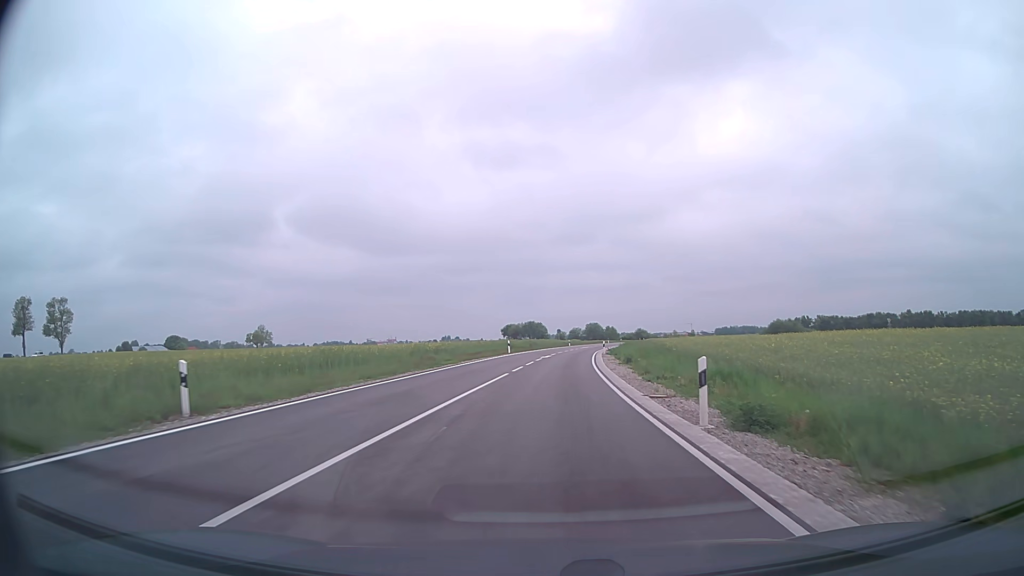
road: secondary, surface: asphalt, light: Day
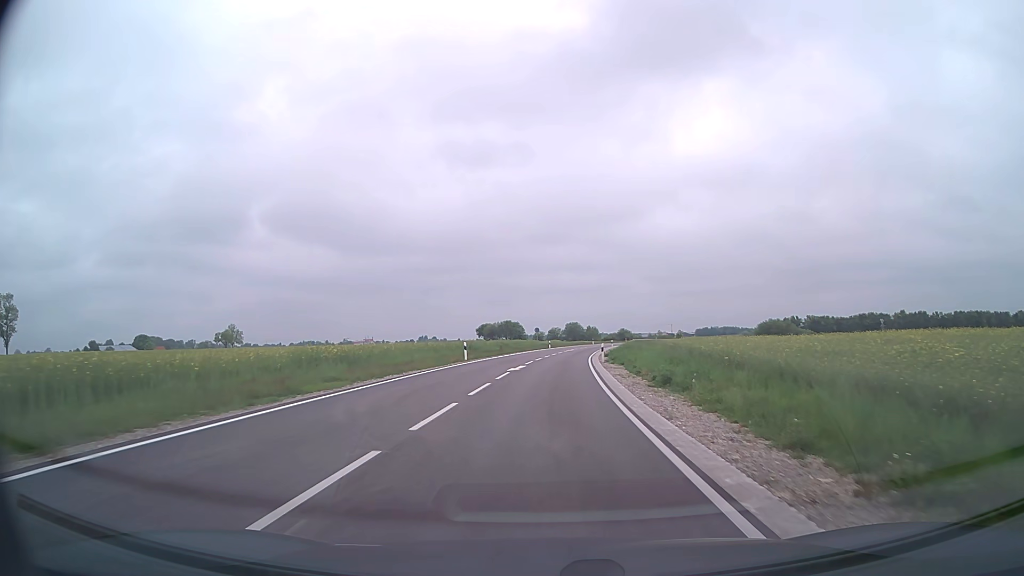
(+0.3, +17.3) m; +2°
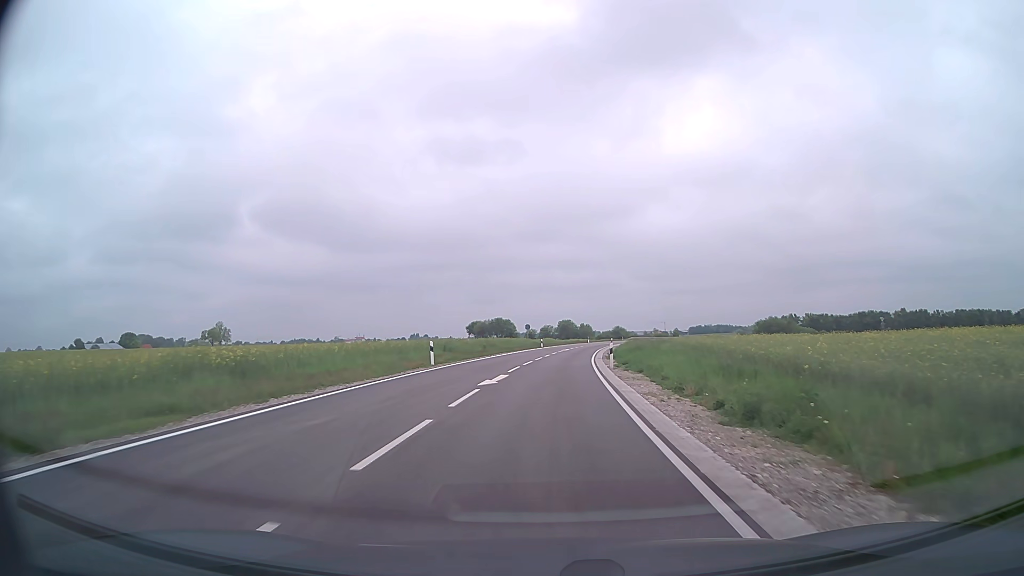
(+0.1, +9.2) m; +1°
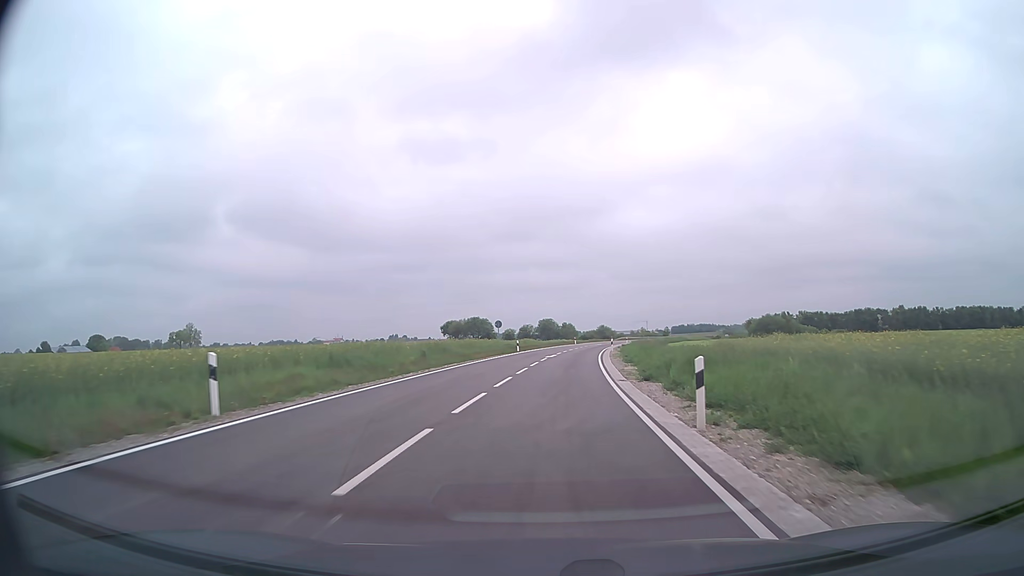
(+0.2, +19.3) m; +2°
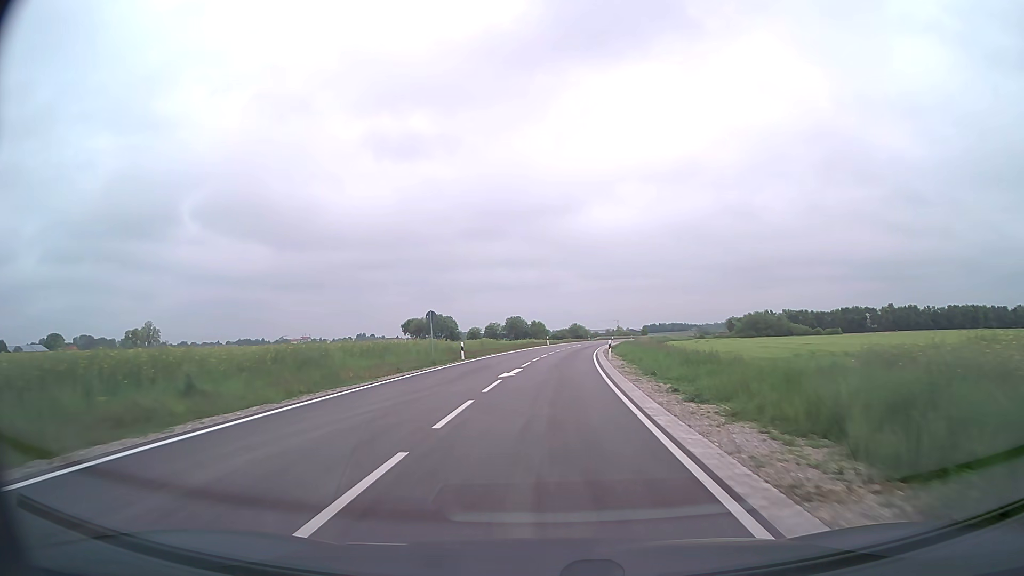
(+0.4, +20.1) m; +3°
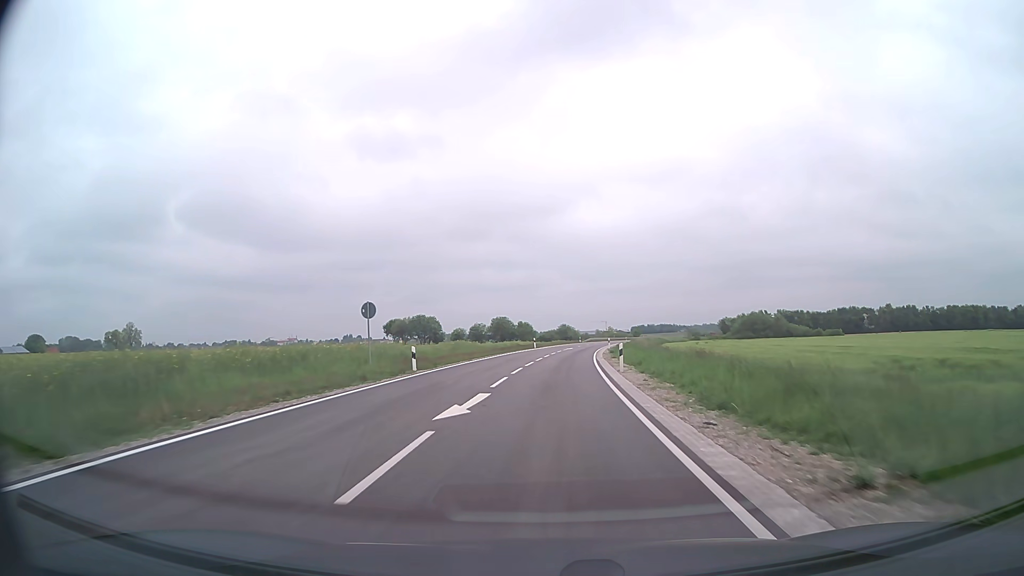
(+0.1, +10.4) m; +1°
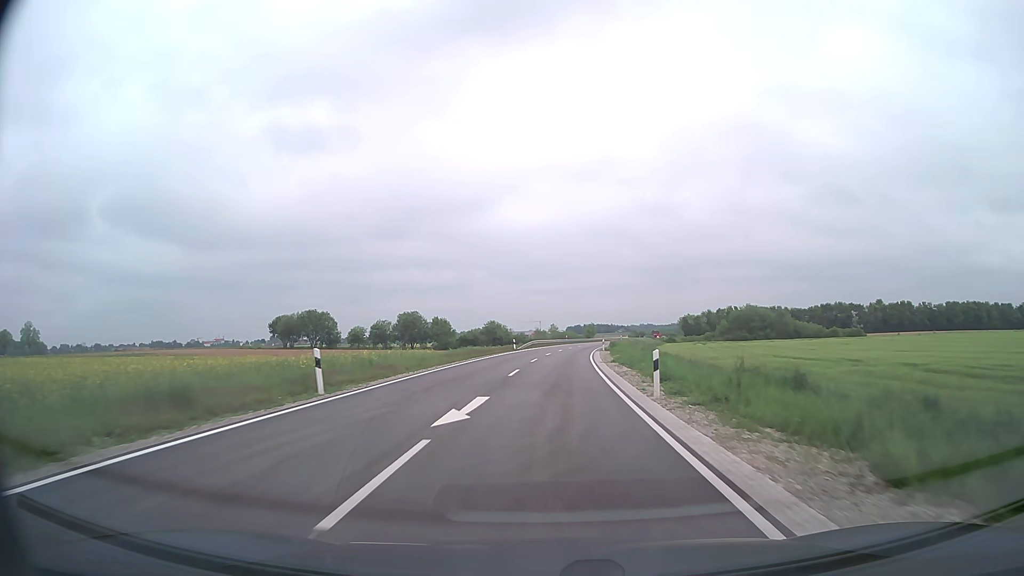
(+2.6, +55.1) m; +6°
(0, +10) (0, +20) (+1, +30) (+1, +40) (+2, +50) (+3, +60) (+4, +70) (+5, +80) (+6, +90) (+8, +100) m
